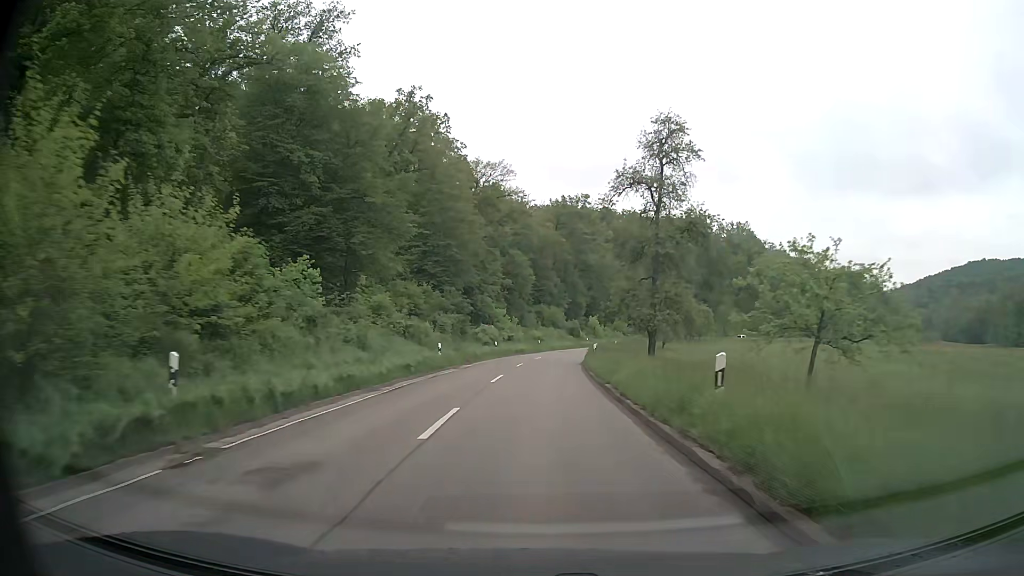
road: secondary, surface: asphalt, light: Day
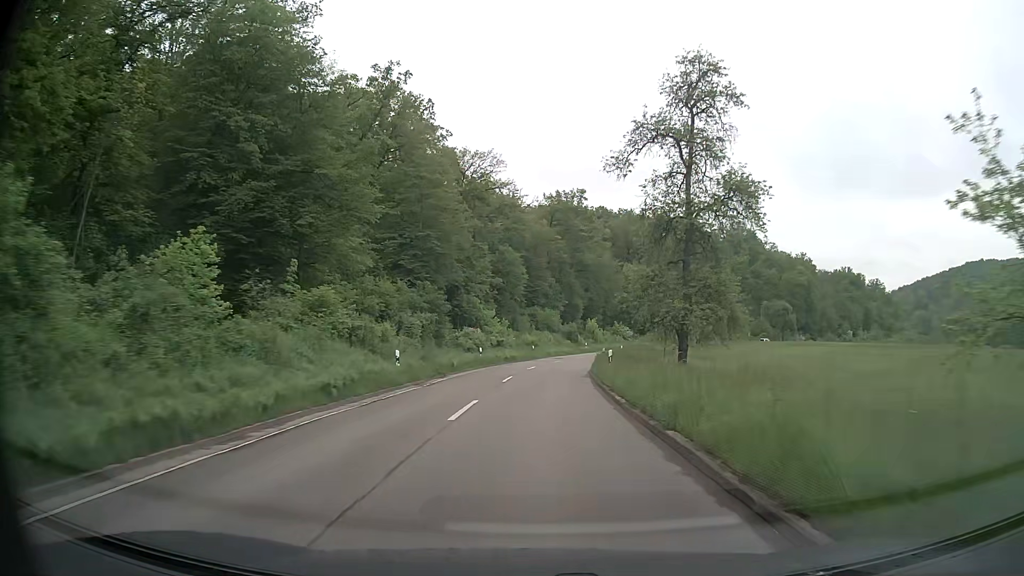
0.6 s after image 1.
(0.0, +9.3) m; 0°
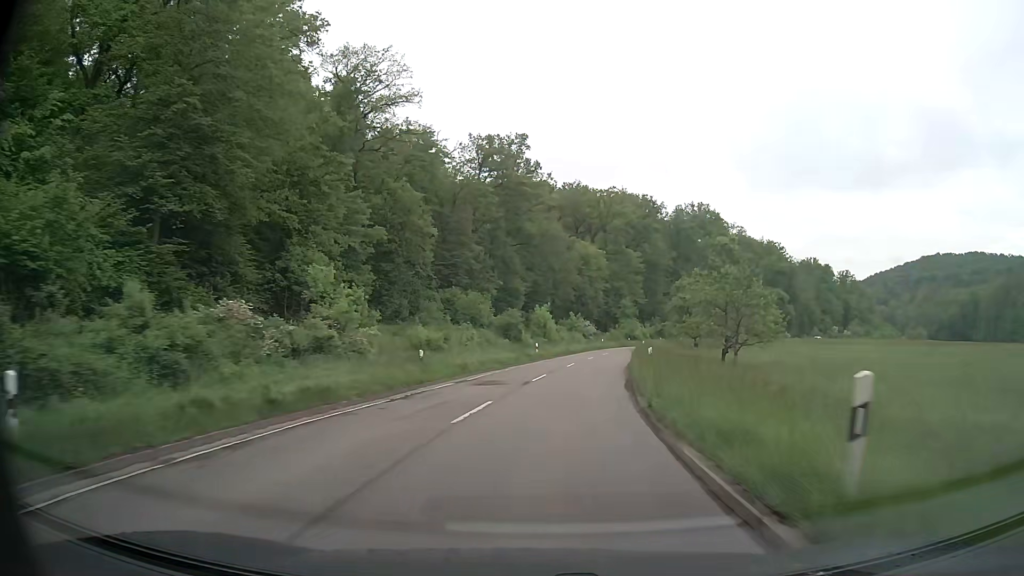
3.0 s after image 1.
(+1.5, +37.0) m; +6°
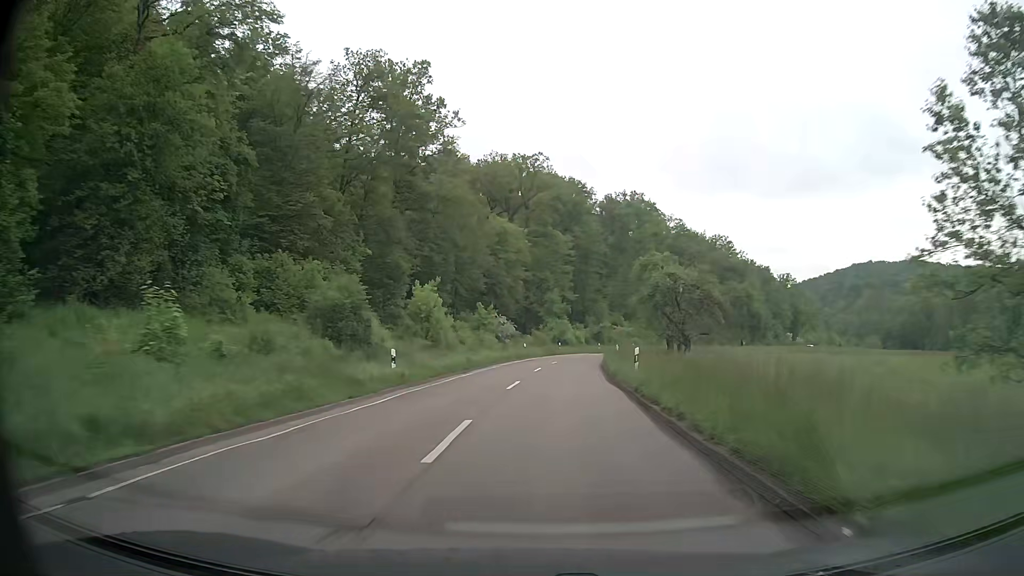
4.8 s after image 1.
(+1.8, +27.7) m; +7°
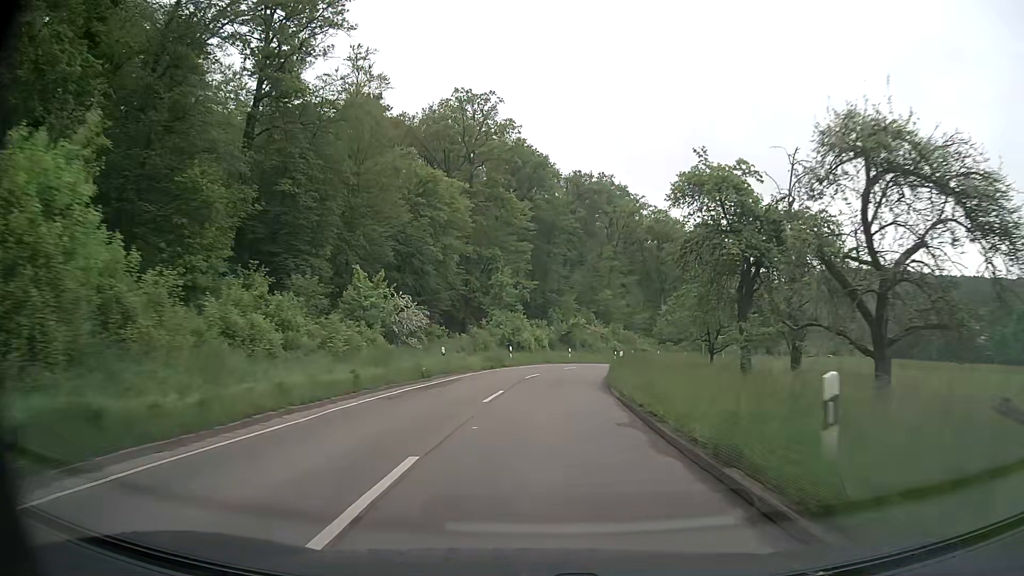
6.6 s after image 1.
(+1.1, +27.8) m; +4°
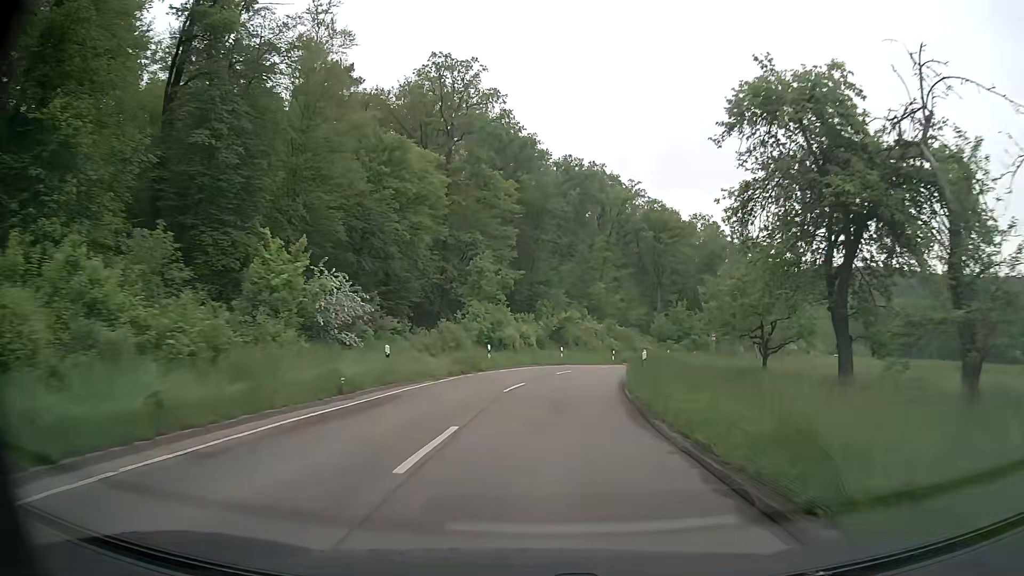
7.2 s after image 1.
(+0.1, +9.2) m; +2°
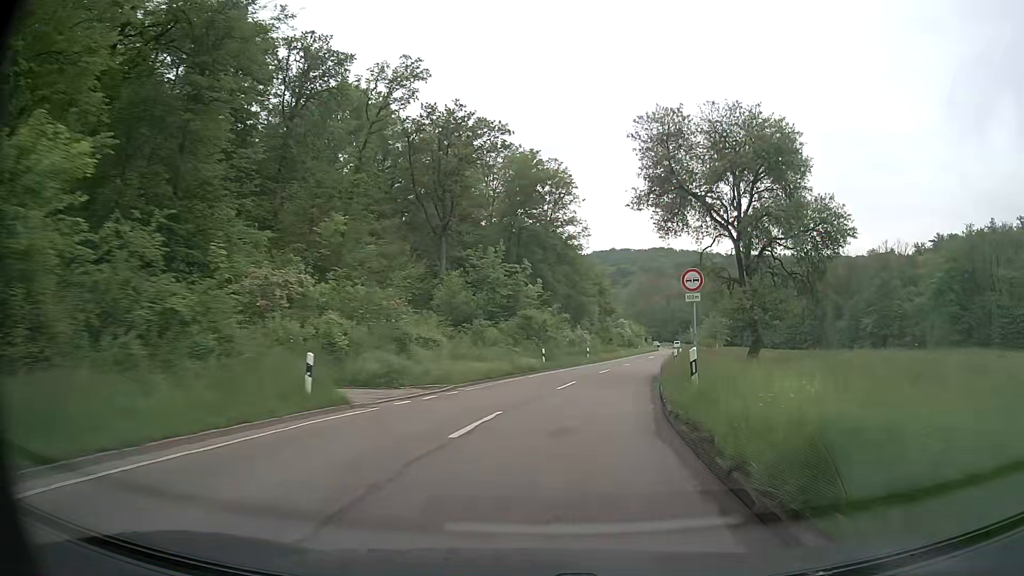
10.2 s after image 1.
(+5.9, +44.4) m; +18°
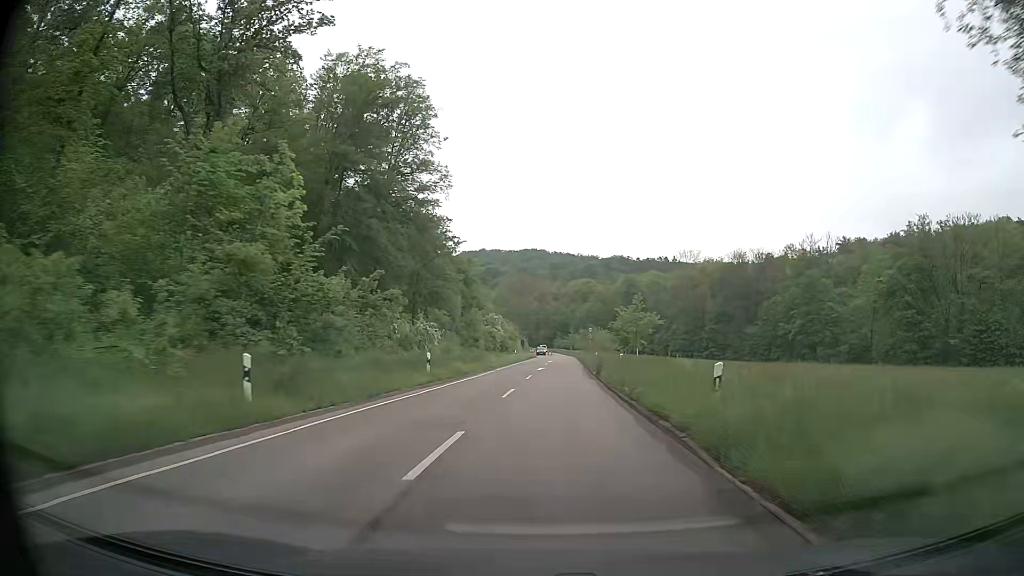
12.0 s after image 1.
(+3.3, +26.9) m; +12°
(0, +10) (+1, +20) (+1, +30) (+1, +40) (+2, +50) (+3, +60) (+3, +70) (+4, +80) (+4, +90) (+5, +100) m
